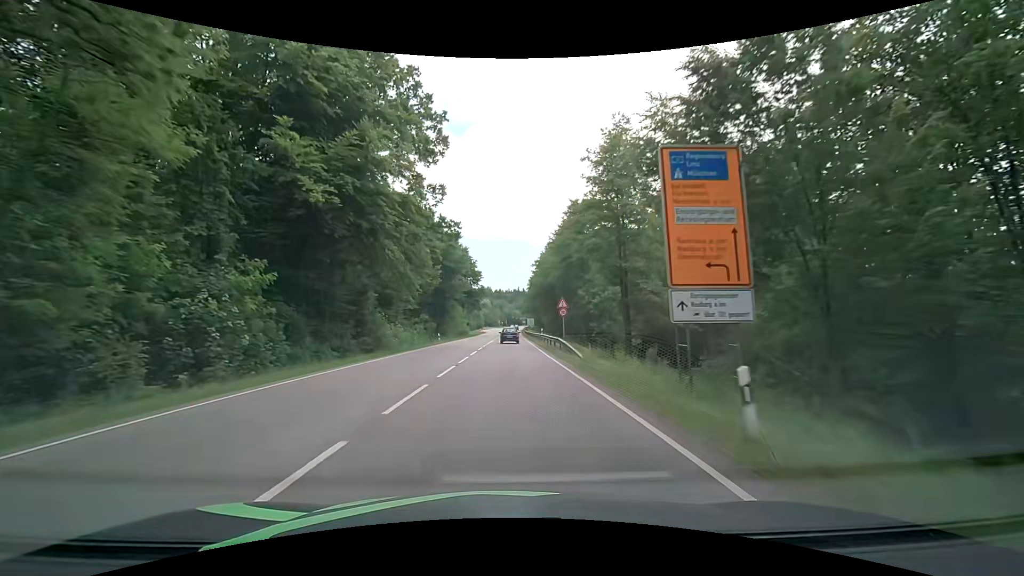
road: secondary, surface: asphalt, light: Day
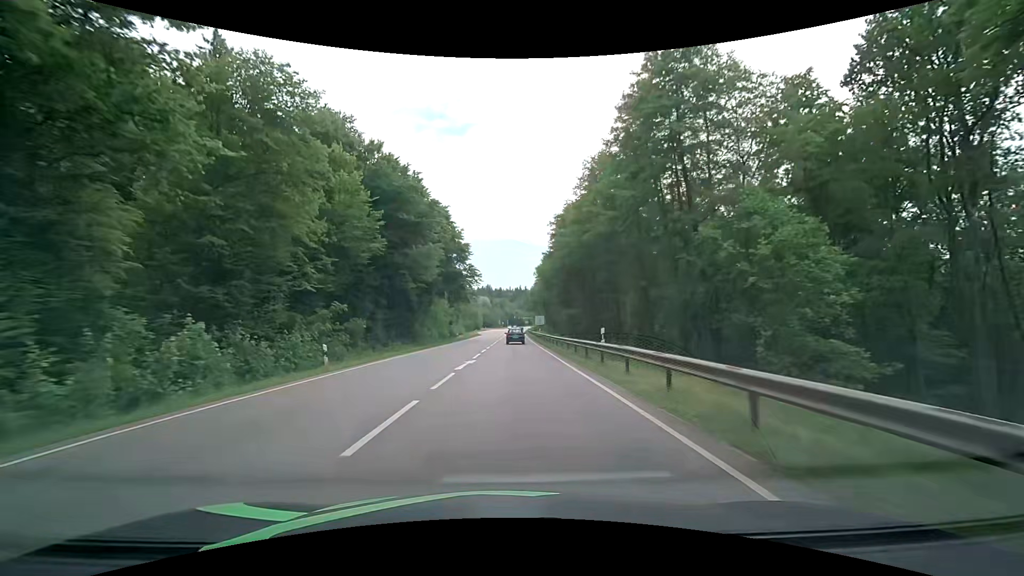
(+0.1, +32.5) m; 0°
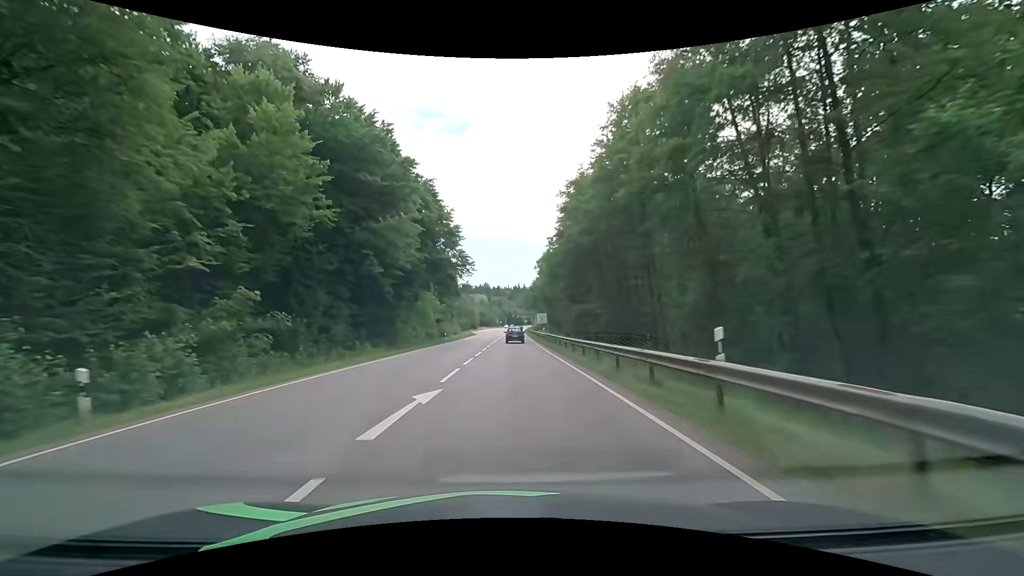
(0.0, +10.8) m; 0°
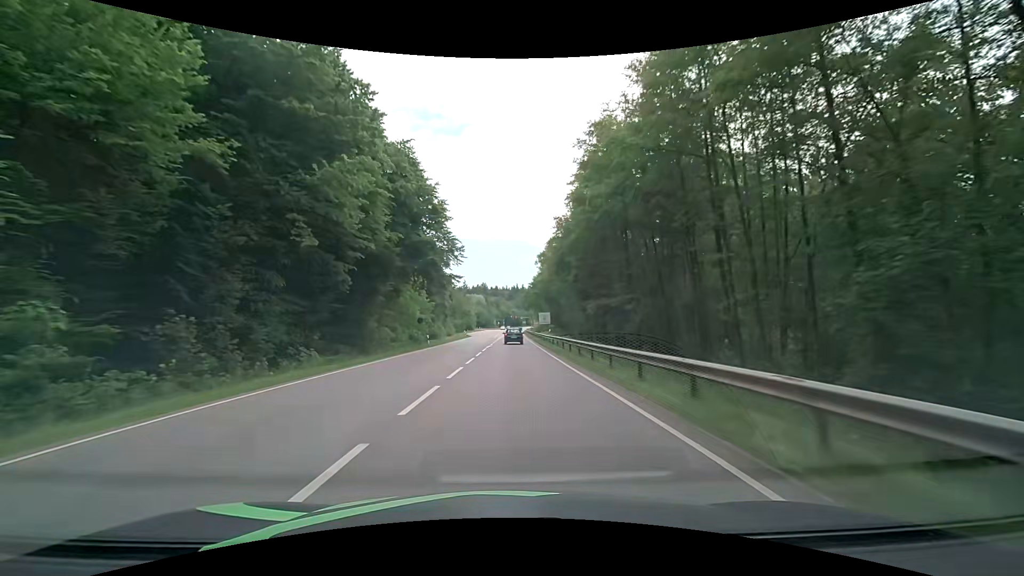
(0.0, +10.8) m; 0°
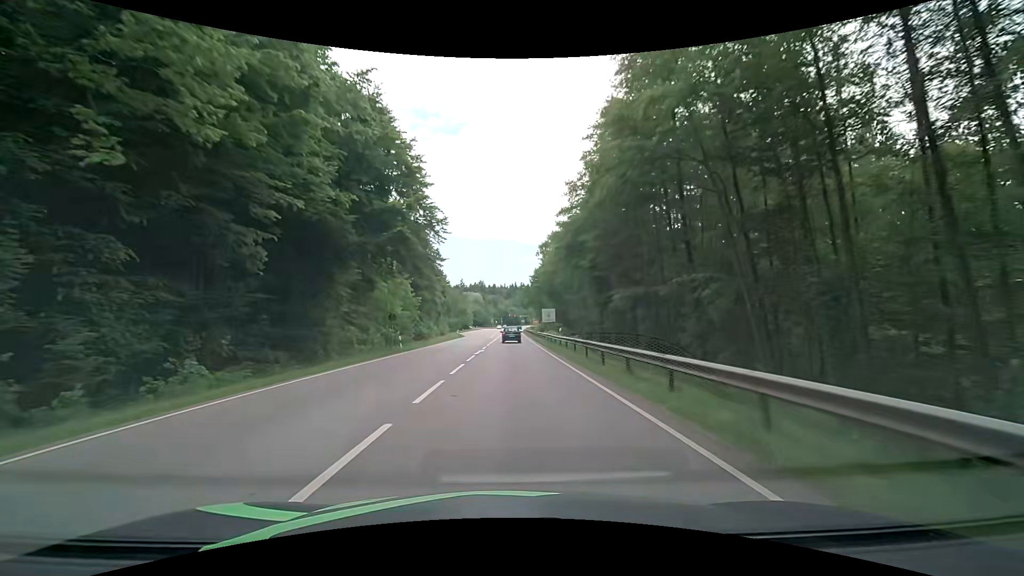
(0.0, +10.8) m; 0°
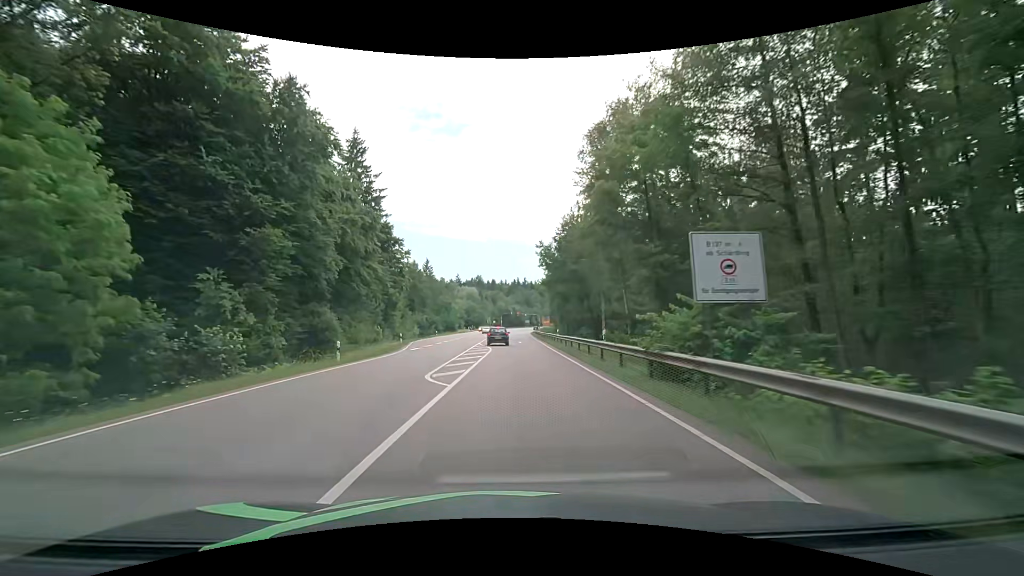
(0.0, +53.2) m; 0°
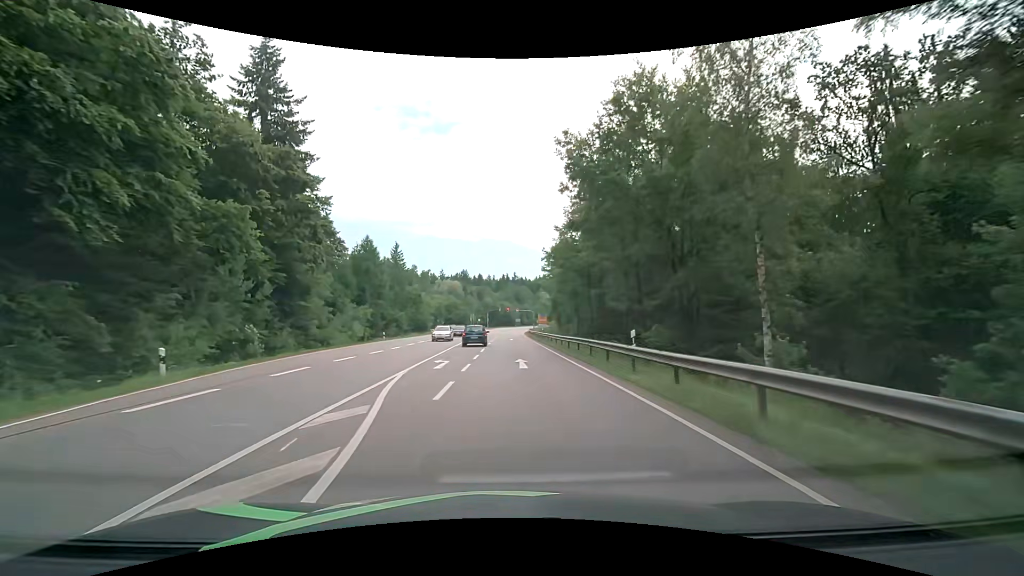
(+0.1, +30.2) m; +2°
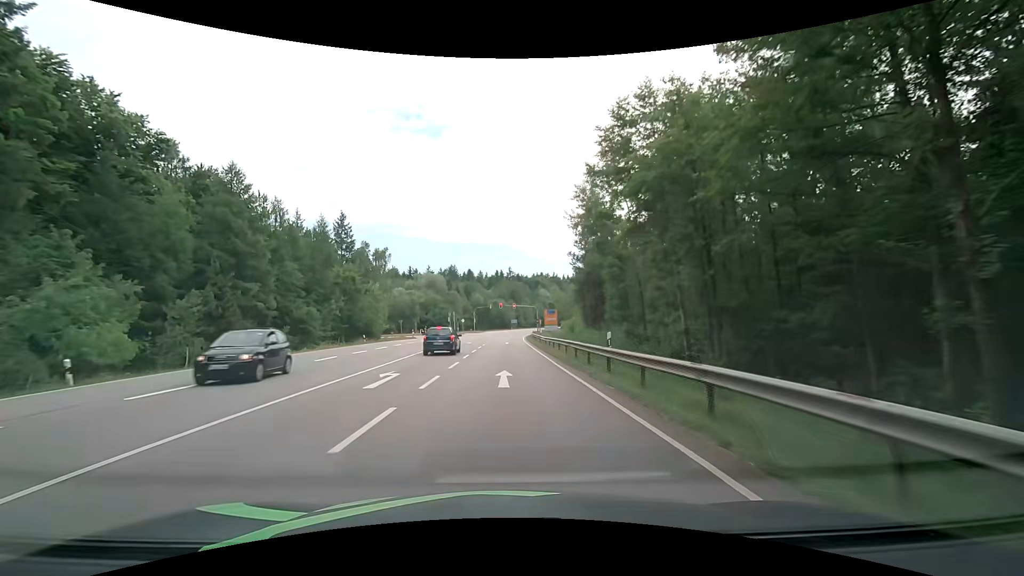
(0.0, +39.8) m; 0°
(0, +10) (0, +20) (0, +30) (0, +40) (0, +50) (0, +60) (0, +70) (+1, +80) (+1, +90) (+2, +100) m
